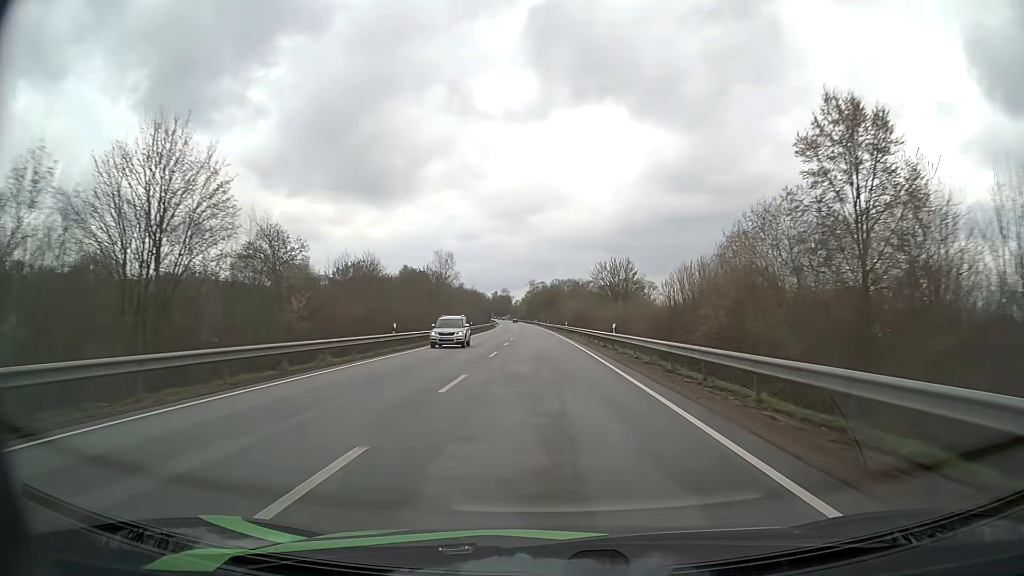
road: primary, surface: asphalt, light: Day
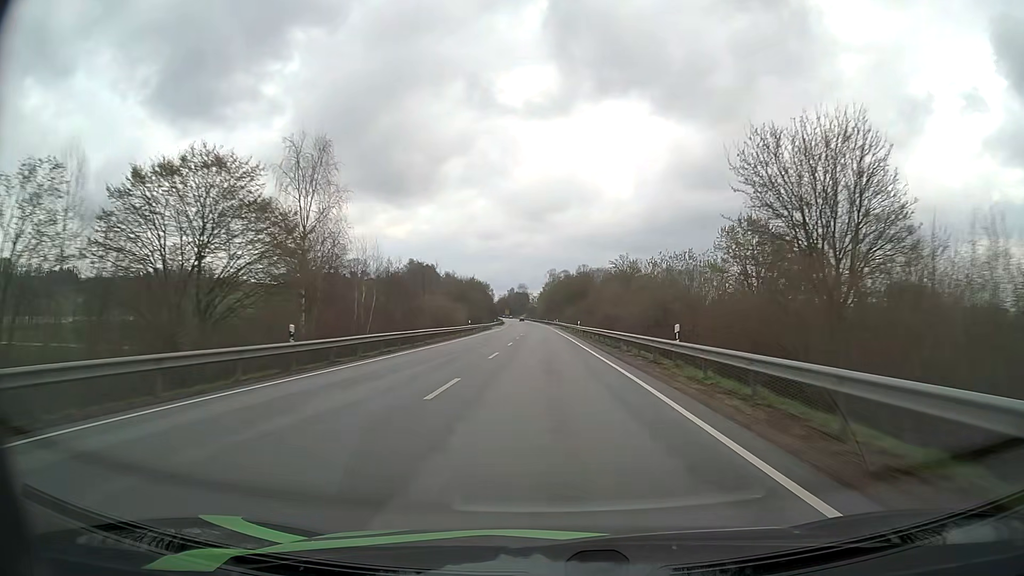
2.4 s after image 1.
(-0.9, +63.8) m; -2°
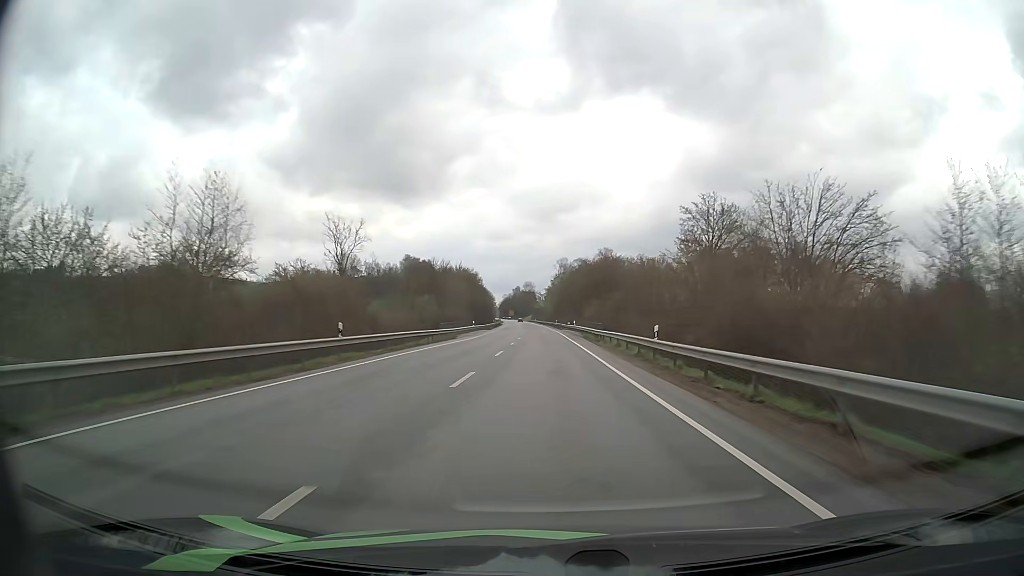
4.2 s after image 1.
(-0.3, +47.8) m; -1°
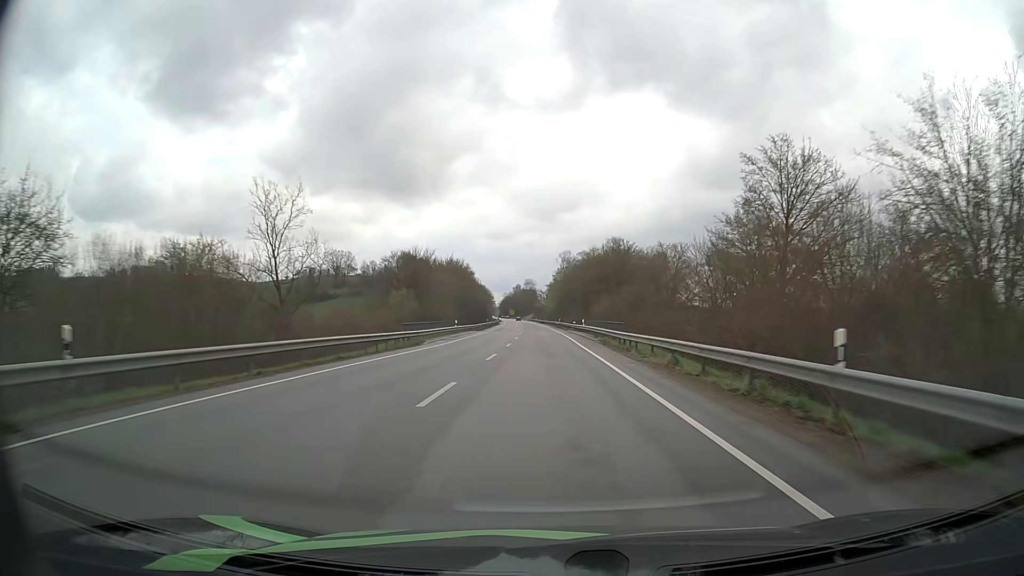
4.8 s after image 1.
(0.0, +15.9) m; 0°
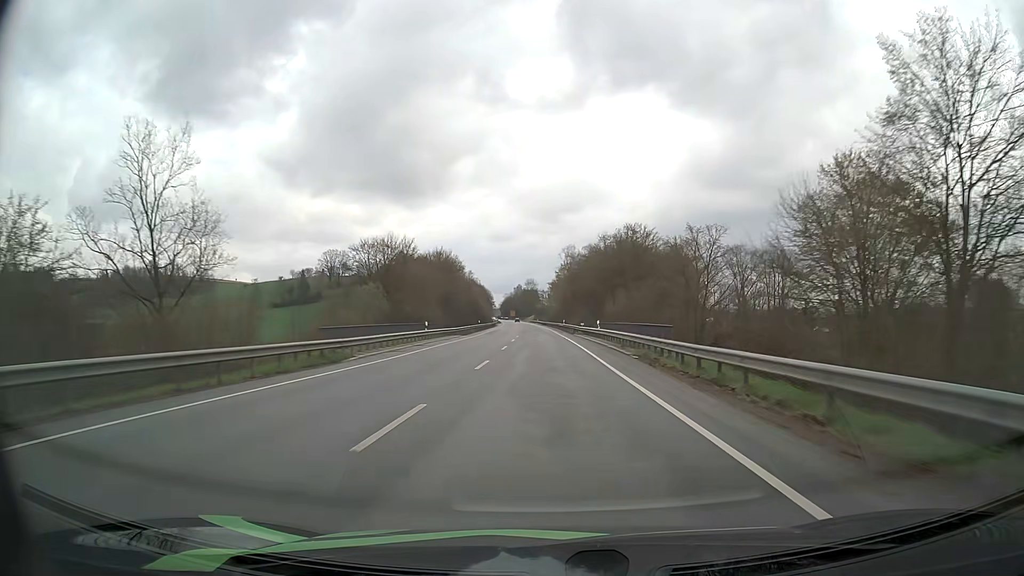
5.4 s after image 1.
(0.0, +16.0) m; 0°
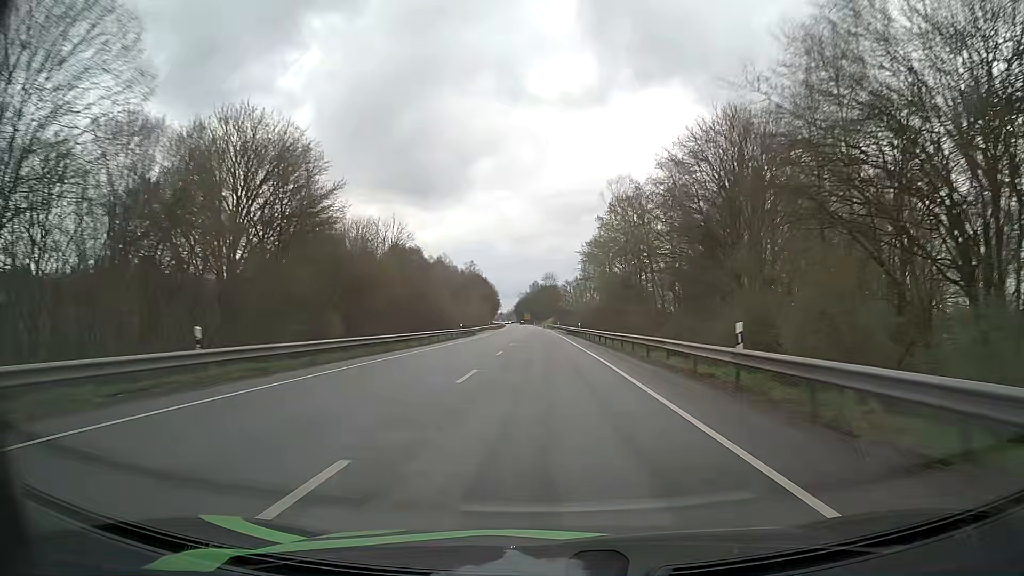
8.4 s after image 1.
(-1.2, +79.7) m; -2°
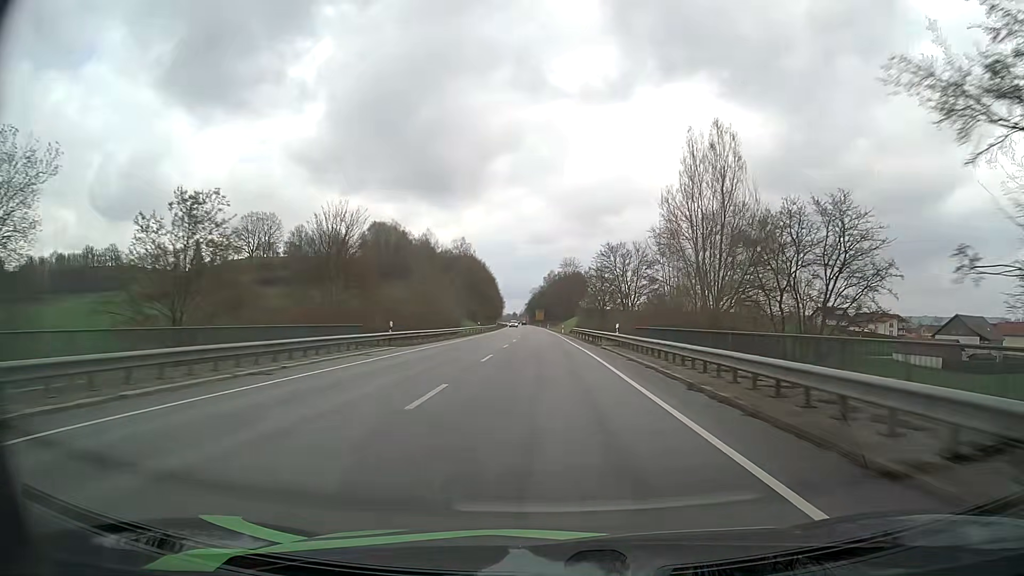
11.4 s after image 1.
(-1.0, +79.7) m; -1°
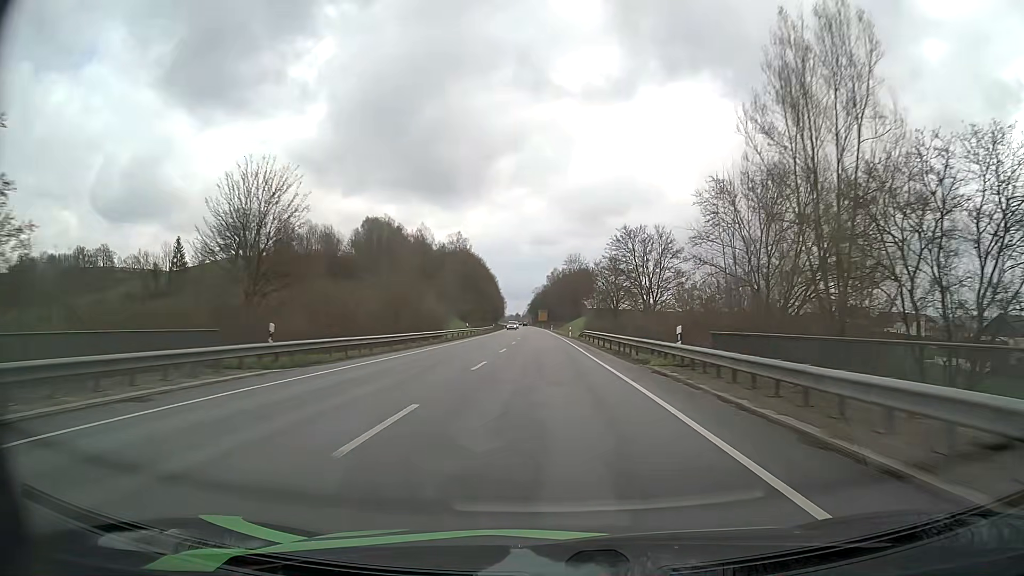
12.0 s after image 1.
(0.0, +16.0) m; 0°
(0, +10) (0, +20) (0, +30) (0, +40) (0, +50) (-1, +60) (-1, +70) (-1, +80) (-1, +90) (-2, +100) m
